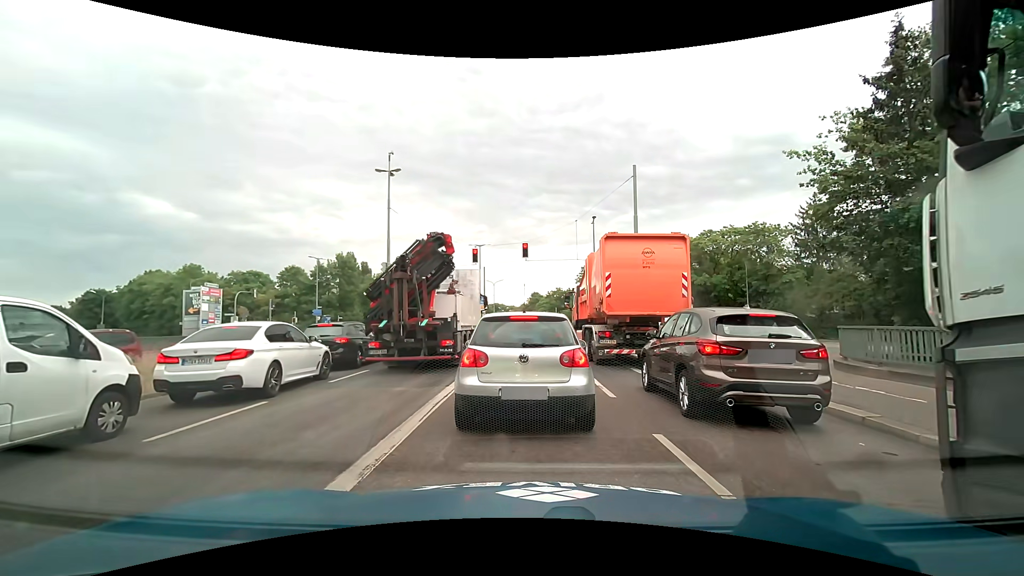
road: primary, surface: asphalt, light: Day
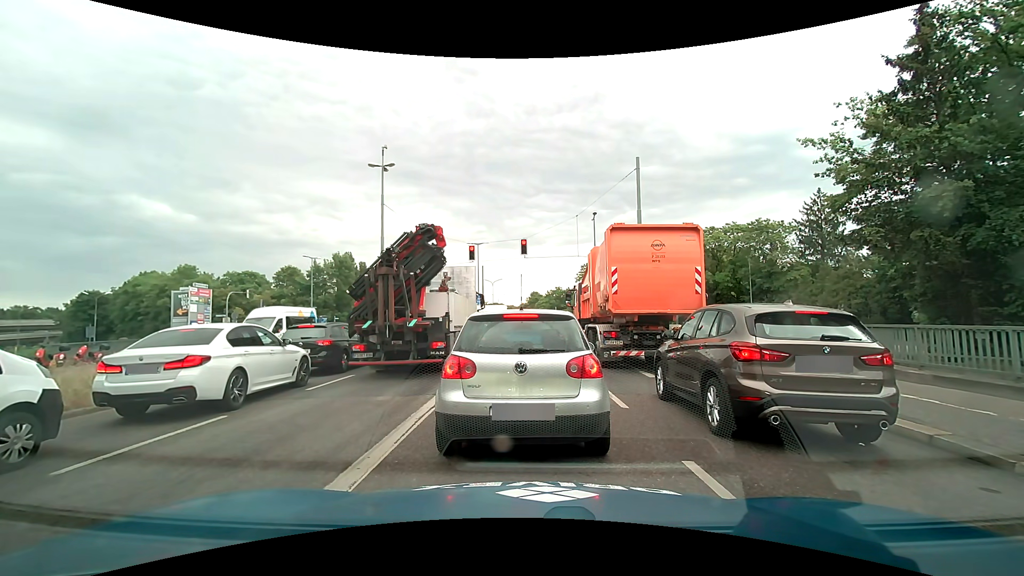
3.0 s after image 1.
(0.0, +1.2) m; 0°
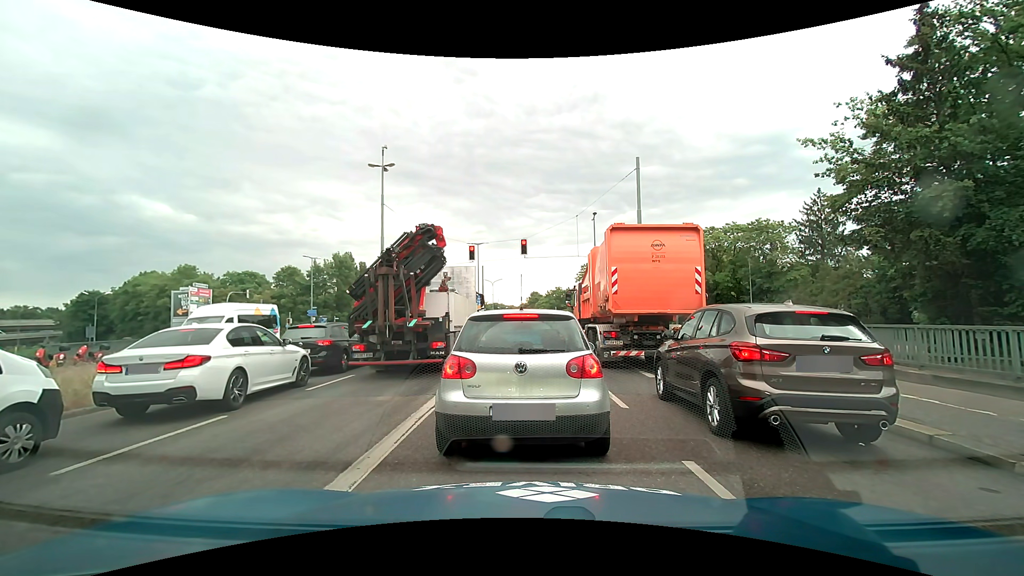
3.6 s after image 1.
(0.0, 0.0) m; 0°
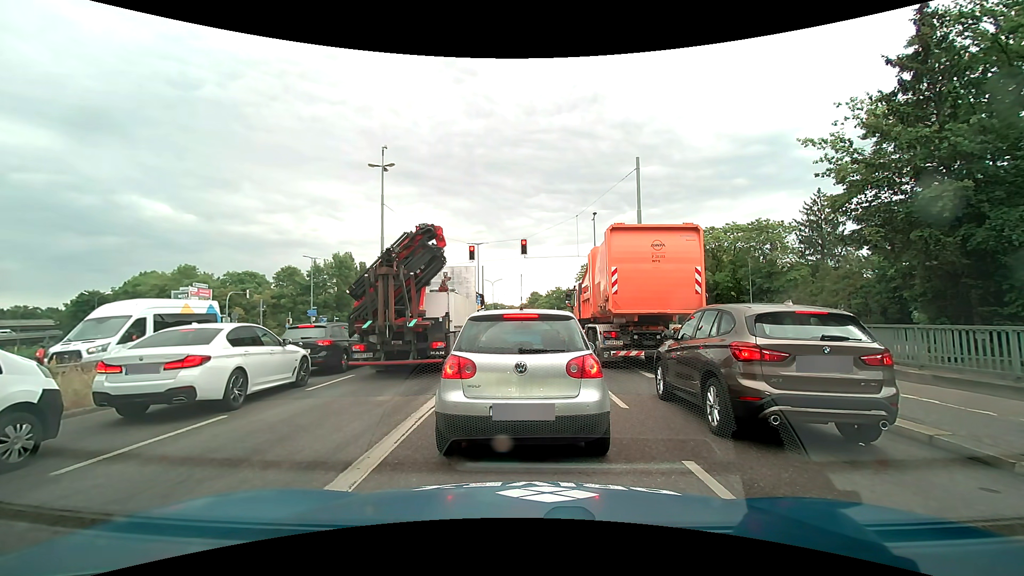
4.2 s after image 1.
(0.0, 0.0) m; 0°
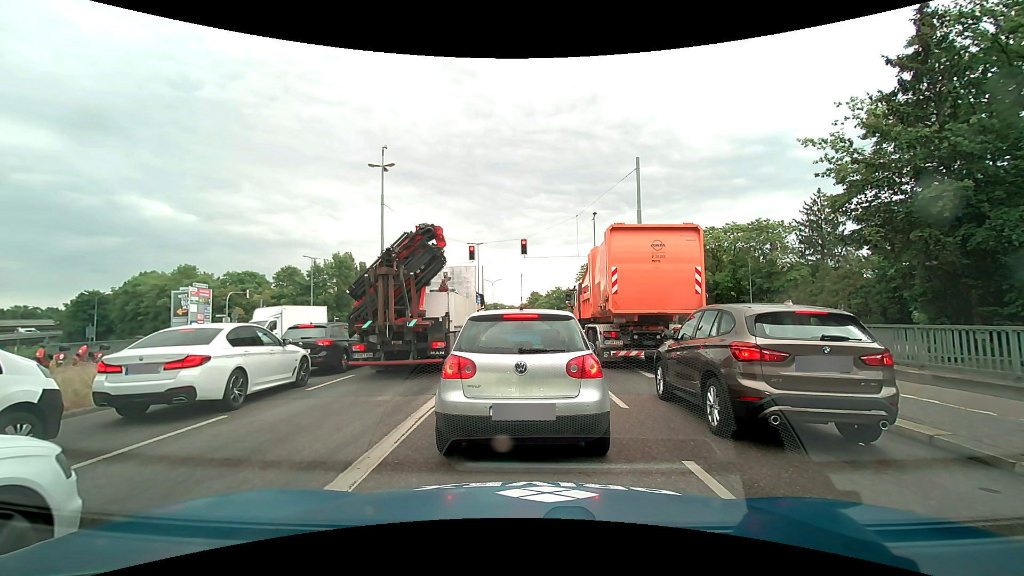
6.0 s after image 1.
(0.0, 0.0) m; 0°
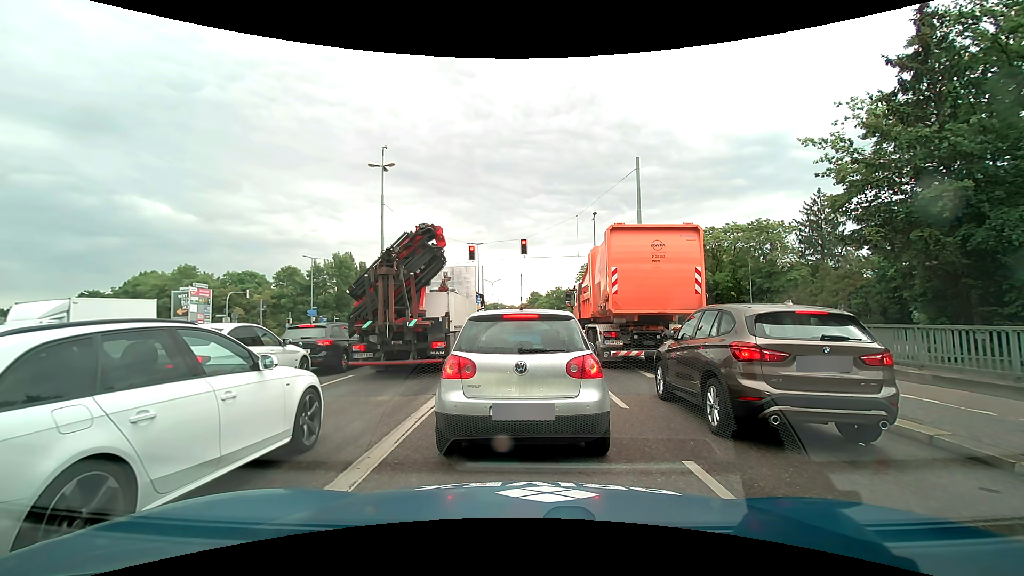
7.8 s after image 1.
(0.0, 0.0) m; 0°
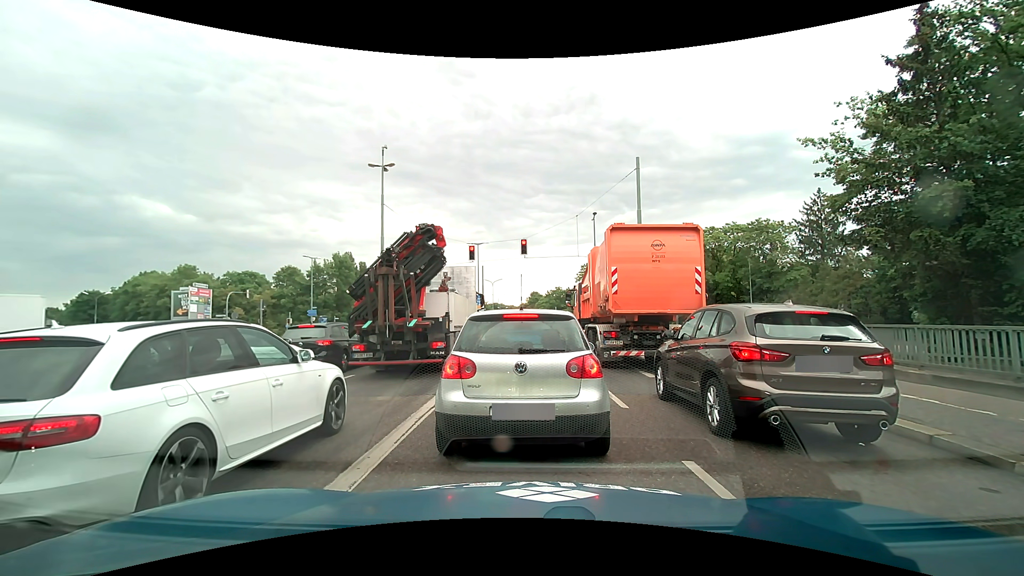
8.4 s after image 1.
(0.0, 0.0) m; 0°
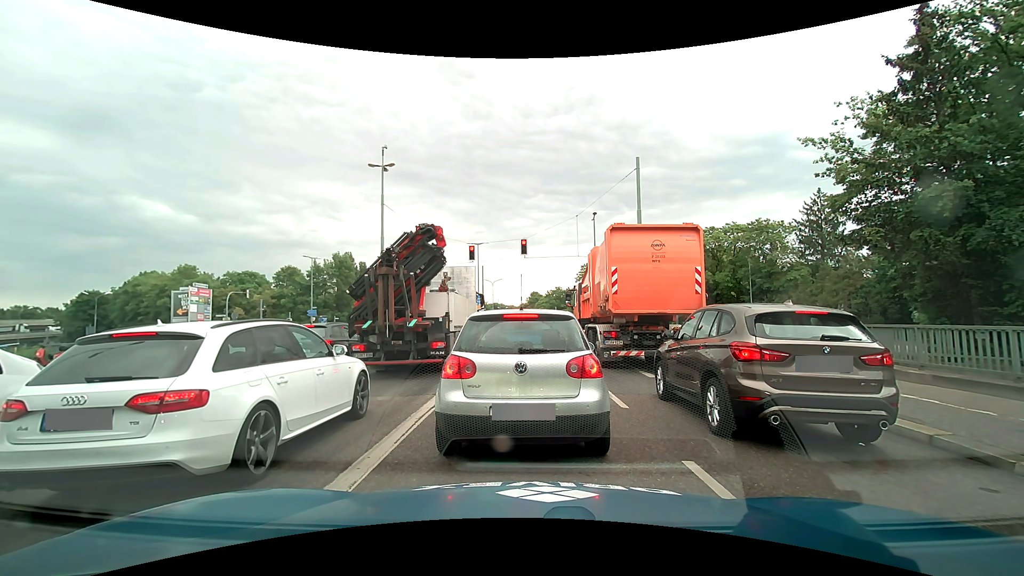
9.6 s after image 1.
(0.0, 0.0) m; 0°
